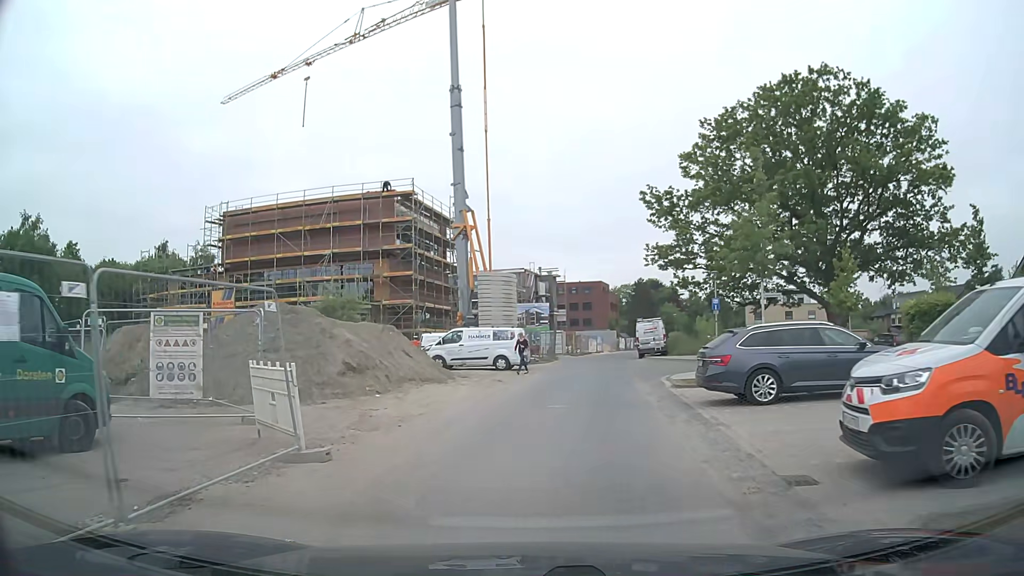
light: Day
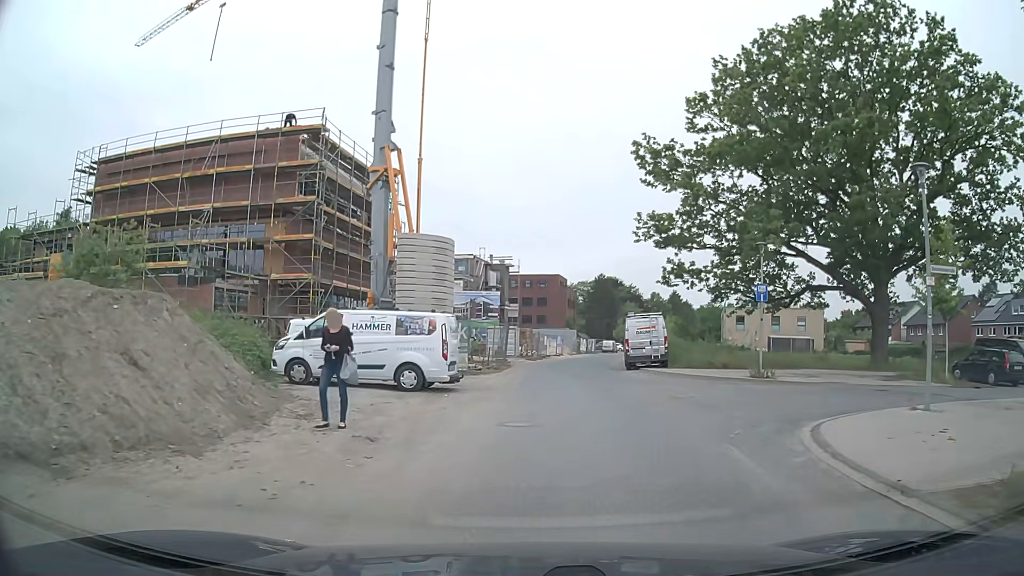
(+0.2, +14.4) m; +4°
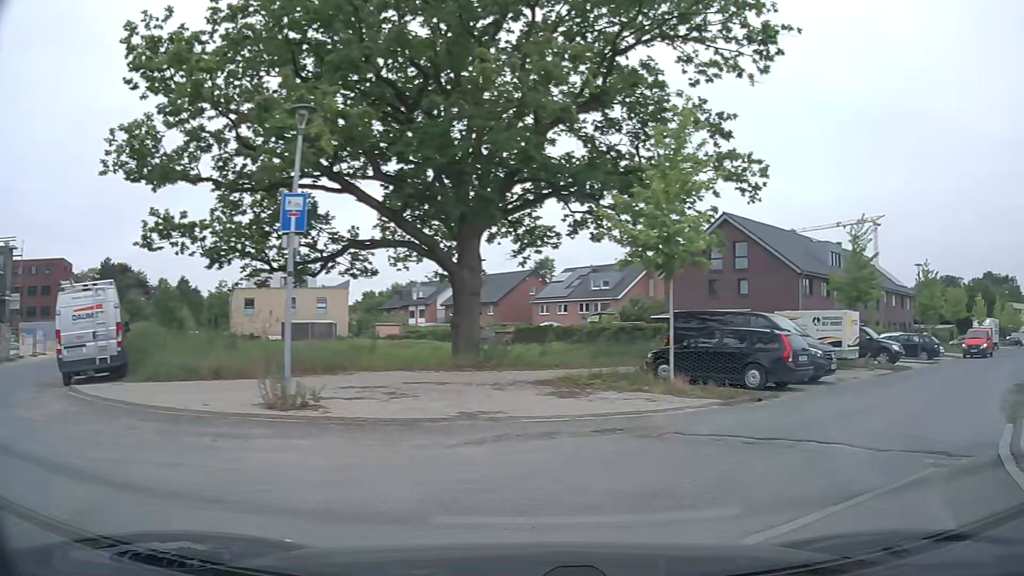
(+3.4, +13.8) m; +42°
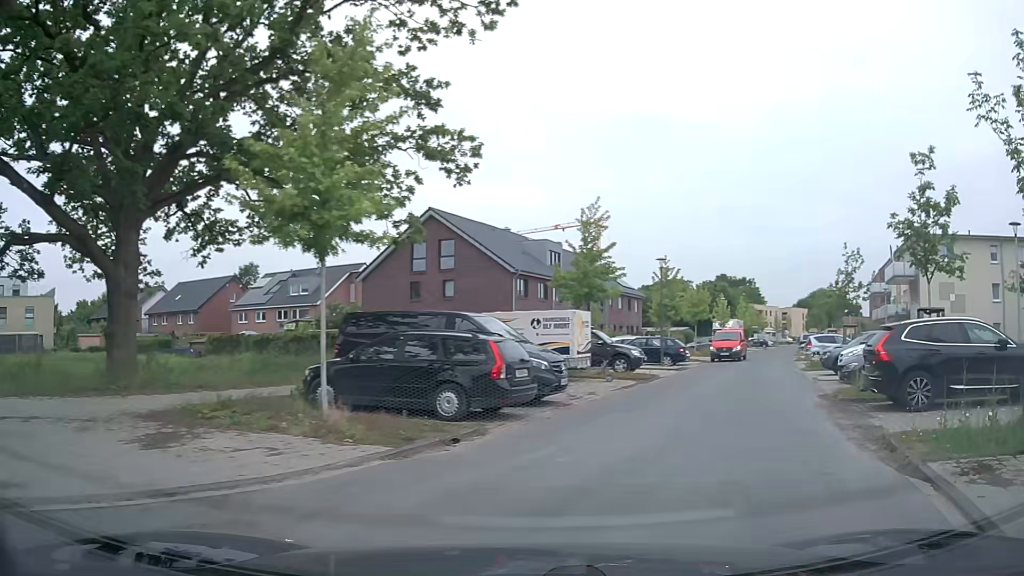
(+1.1, +4.7) m; +25°
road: residential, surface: asphalt
(+2, +10) (+6, +19) (+9, +28) (+13, +38) (+16, +47) (+20, +57) (+23, +66) (+27, +75) (+32, +84) (+36, +93) m
